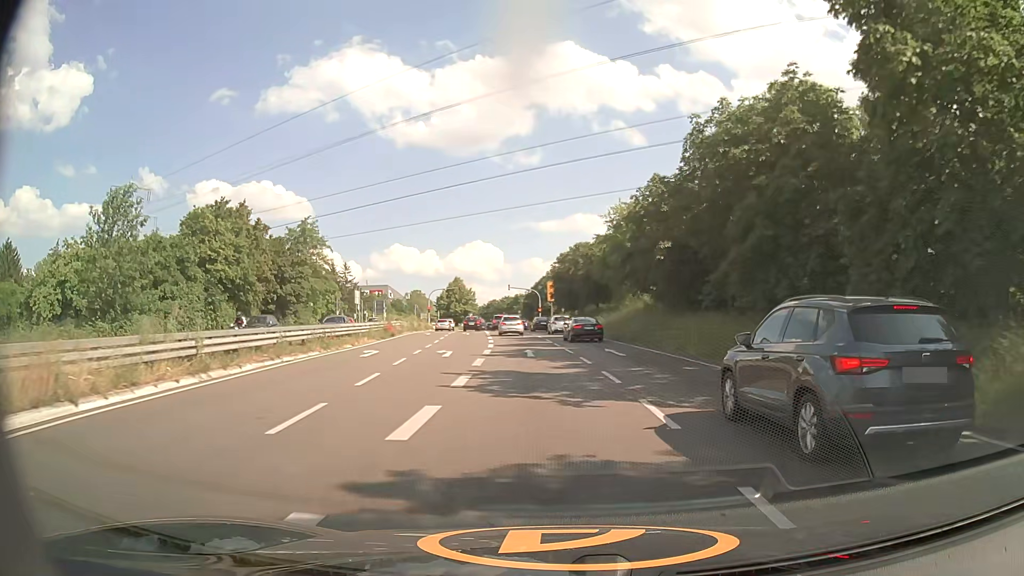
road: primary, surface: asphalt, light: Day
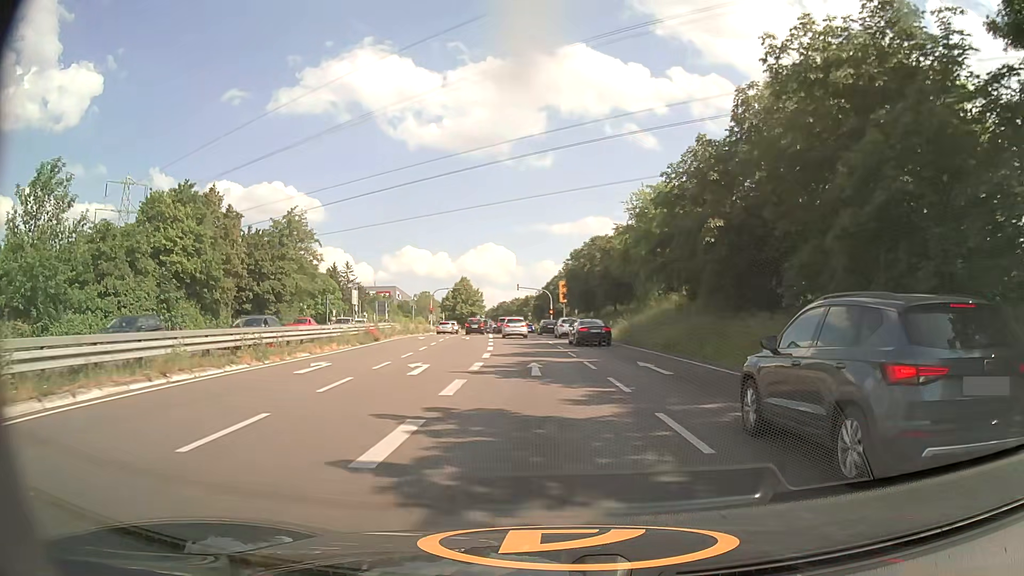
(-0.1, +7.4) m; -1°
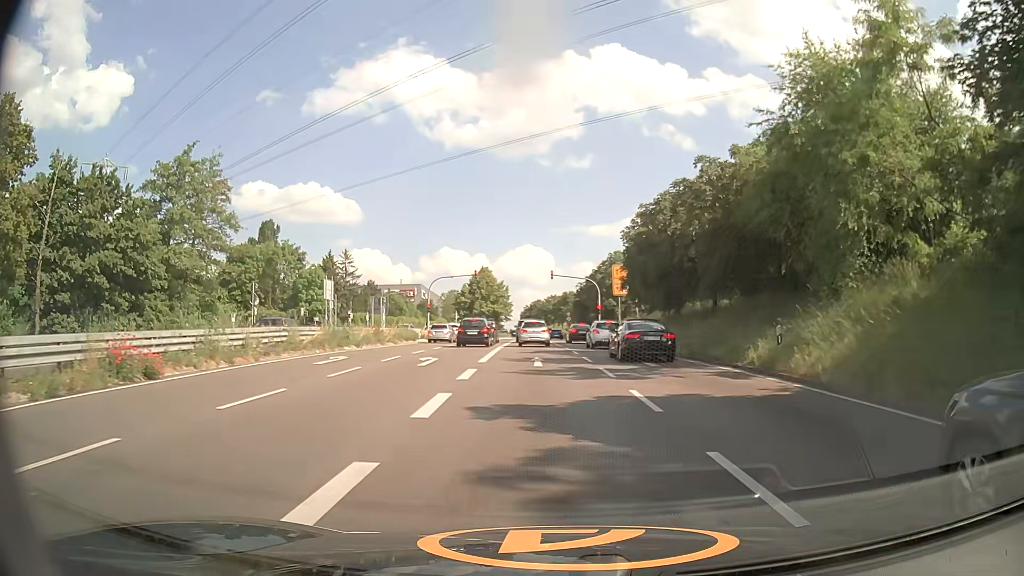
(-0.9, +26.5) m; -3°
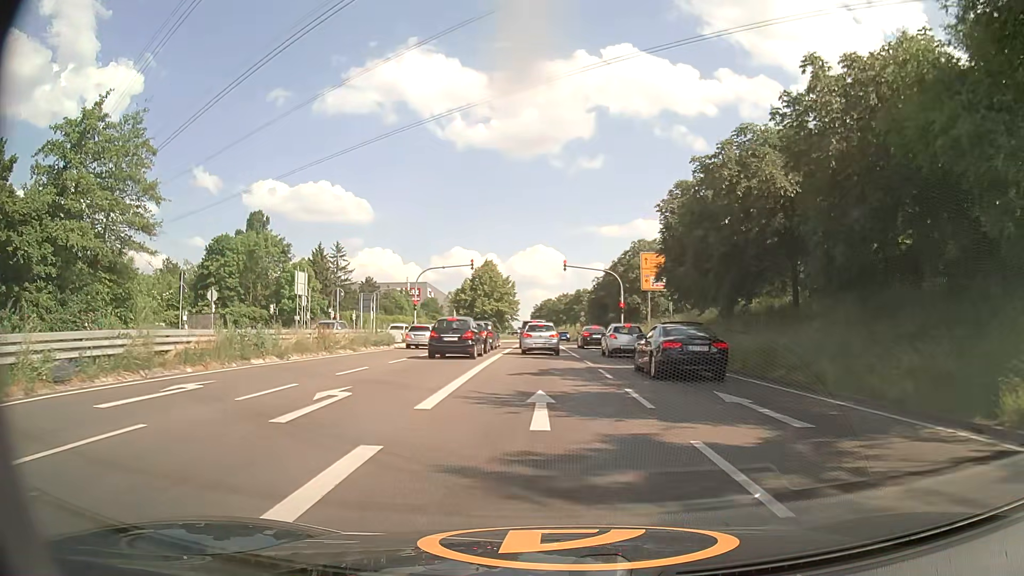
(-0.1, +11.0) m; 0°
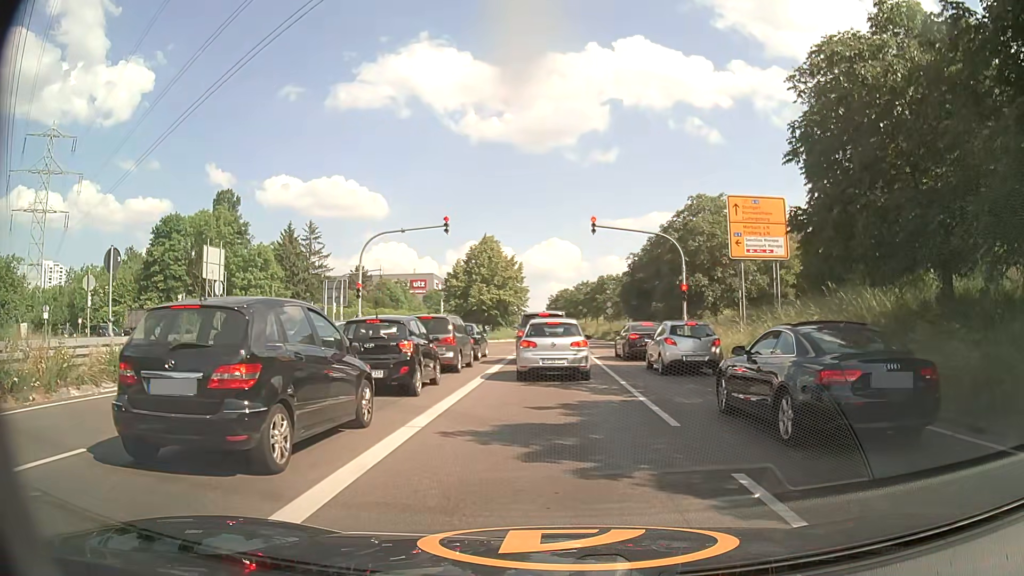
(-0.6, +18.9) m; -2°
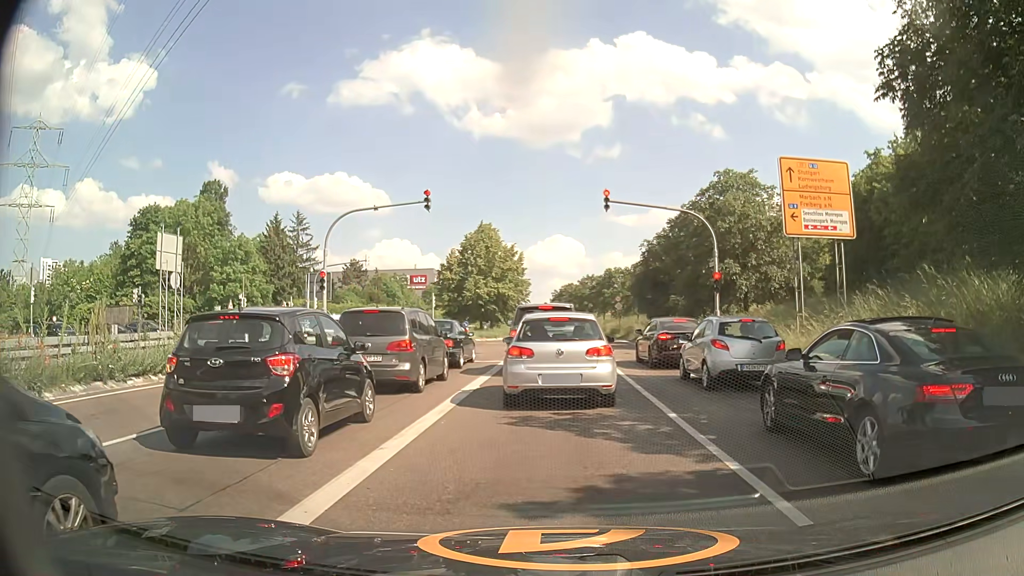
(-0.1, +5.8) m; 0°
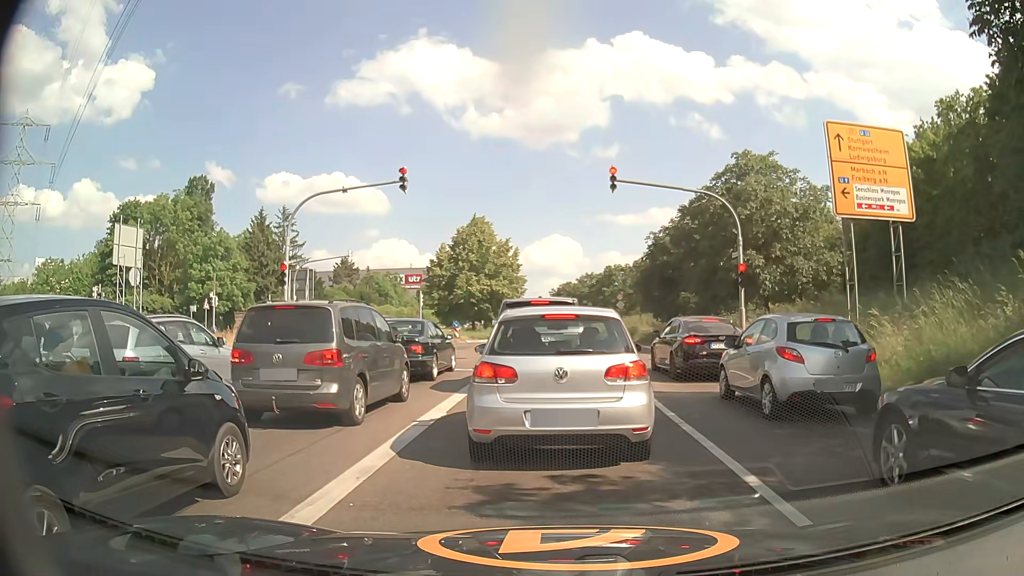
(-0.1, +3.9) m; -2°
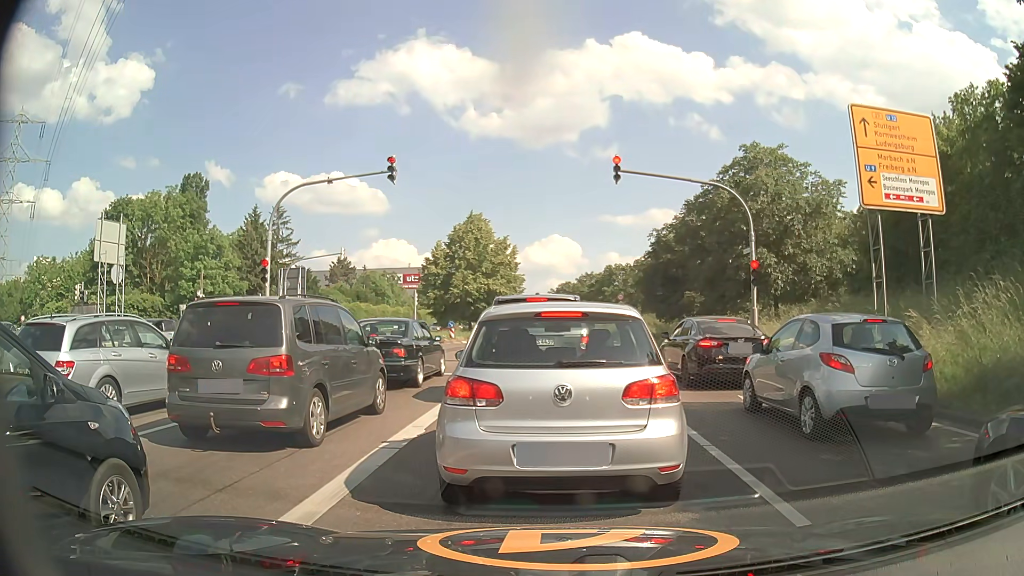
(+0.1, +1.5) m; +2°
